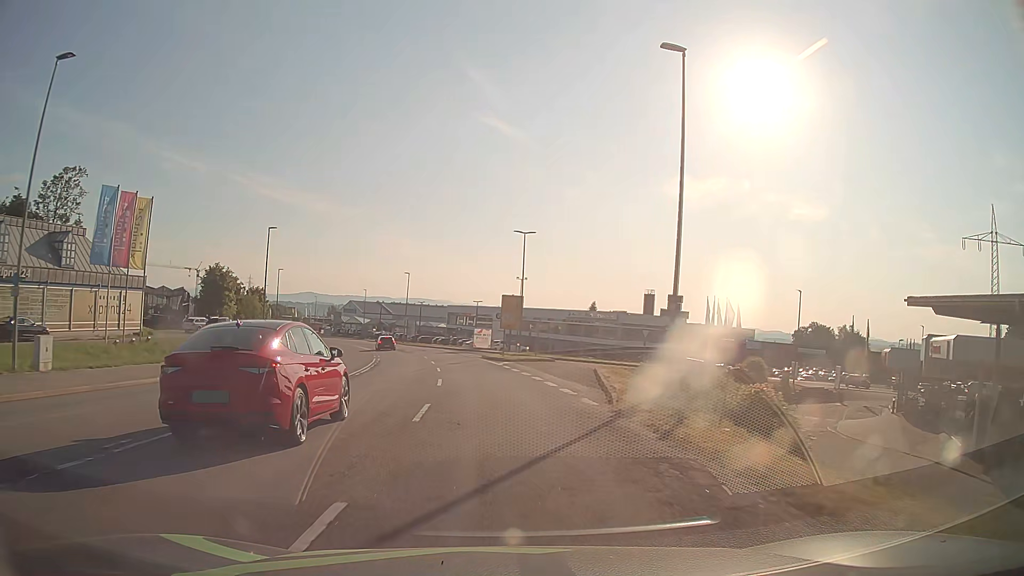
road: secondary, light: Day
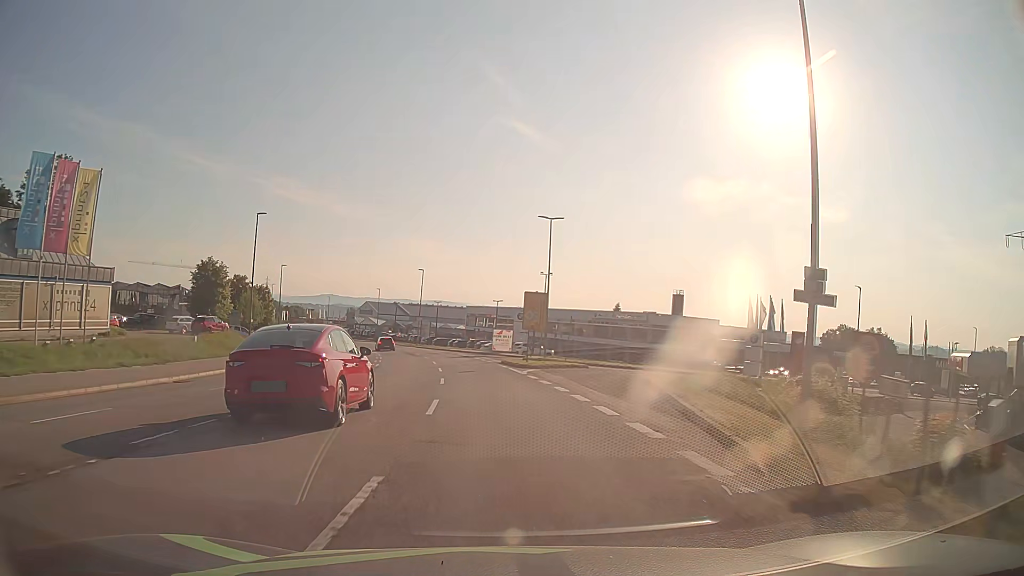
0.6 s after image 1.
(-0.1, +7.7) m; -2°
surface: asphalt
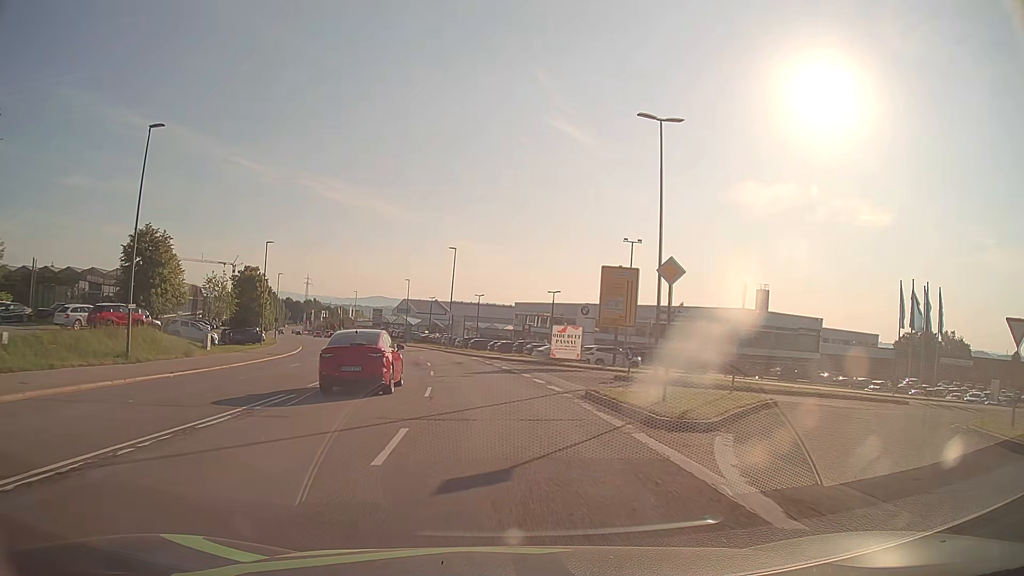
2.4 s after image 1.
(-0.8, +23.0) m; -4°
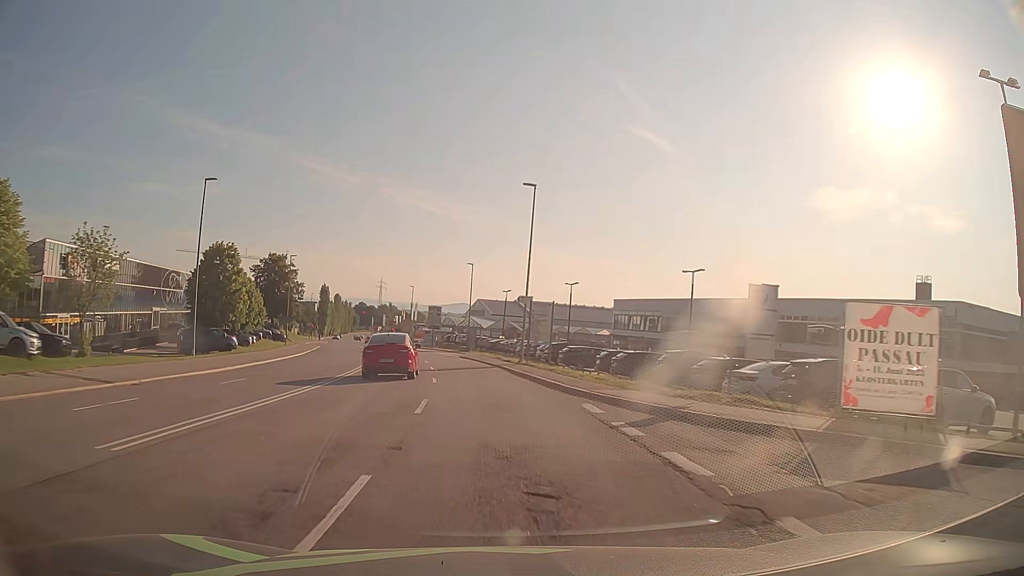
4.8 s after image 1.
(-1.9, +30.6) m; -7°
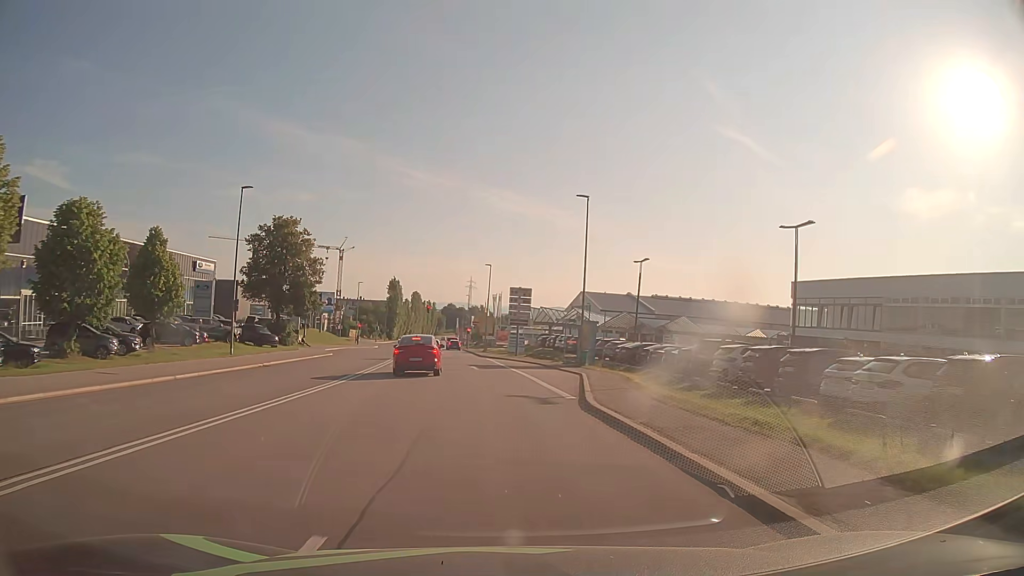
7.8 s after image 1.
(-2.9, +38.1) m; -8°
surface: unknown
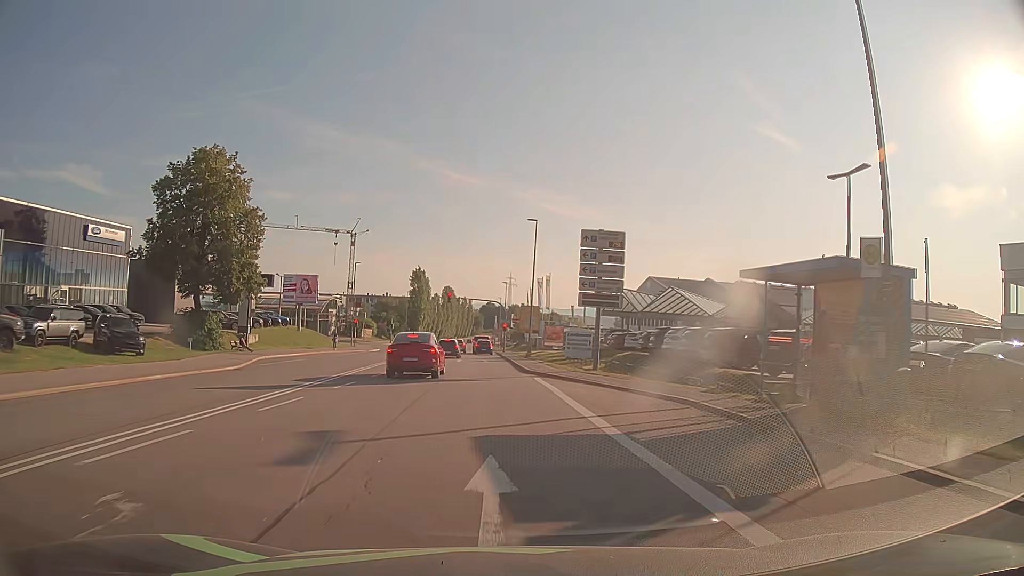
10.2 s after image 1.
(-1.1, +29.6) m; -4°
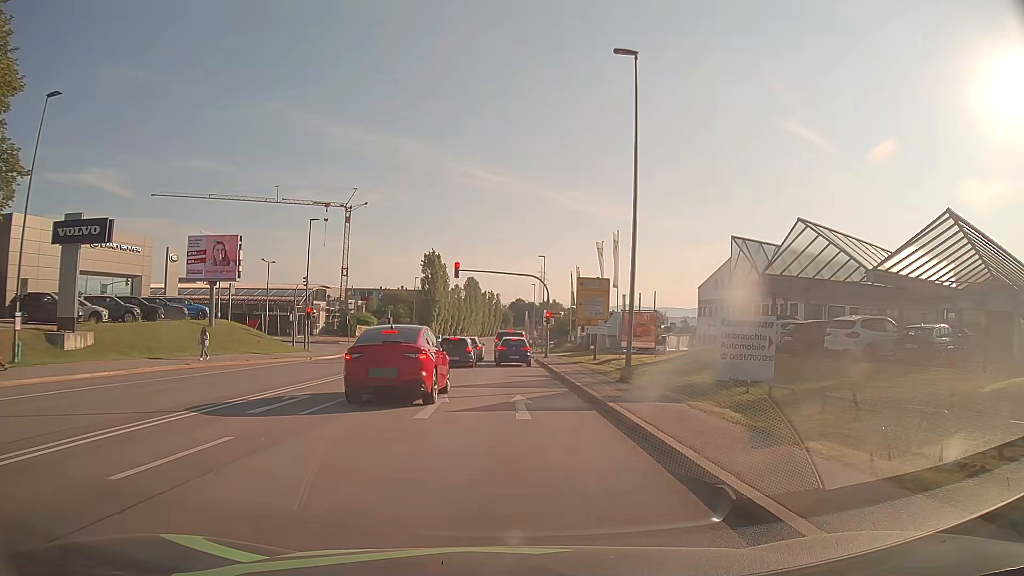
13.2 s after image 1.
(-0.9, +30.0) m; -2°
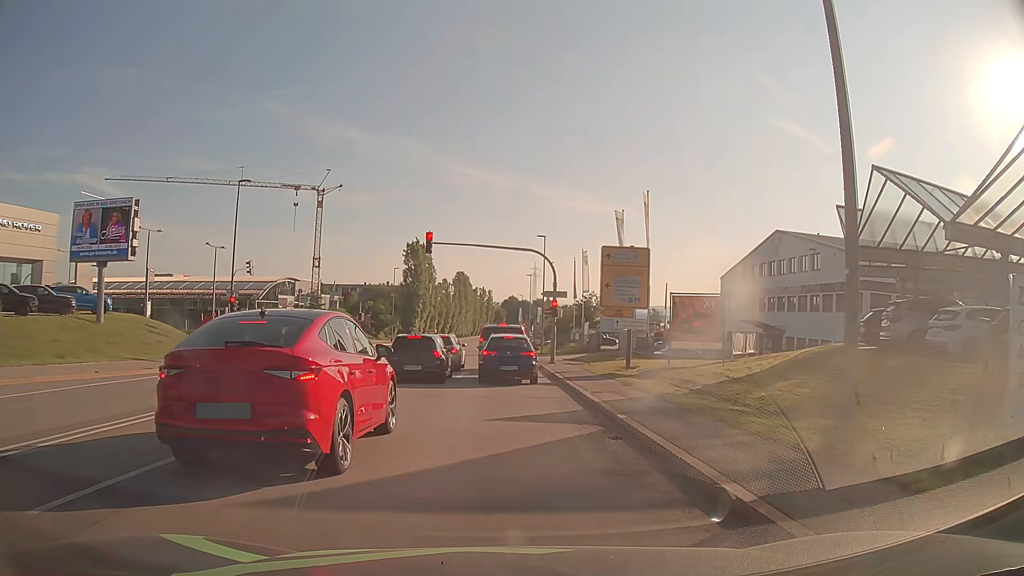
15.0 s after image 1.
(+0.1, +13.2) m; 0°
(0, +10) (0, +20) (0, +30) (0, +40) (0, +50) (0, +60) (0, +70) (0, +80) (0, +90) (0, +100) m
